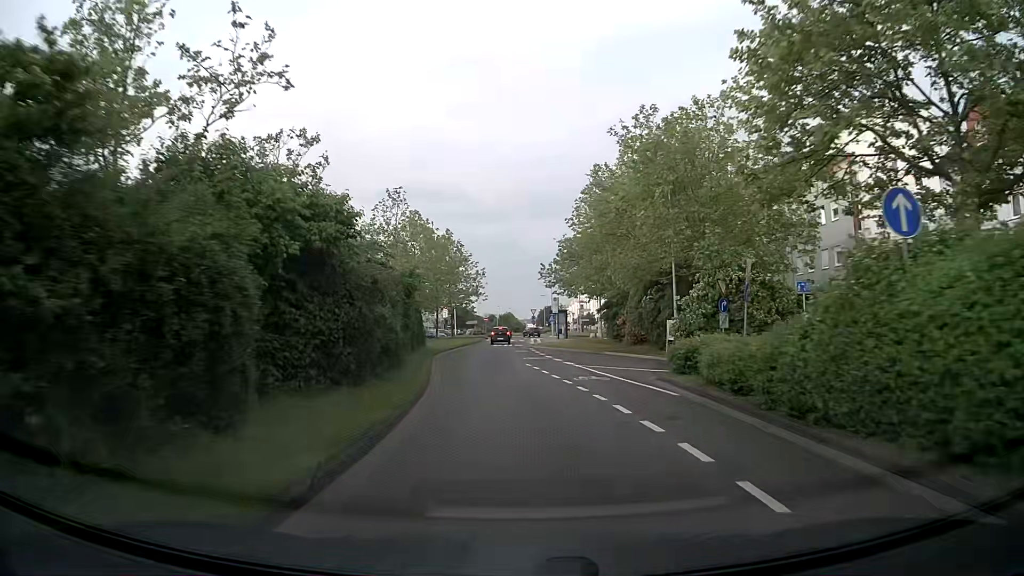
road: secondary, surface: asphalt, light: Day
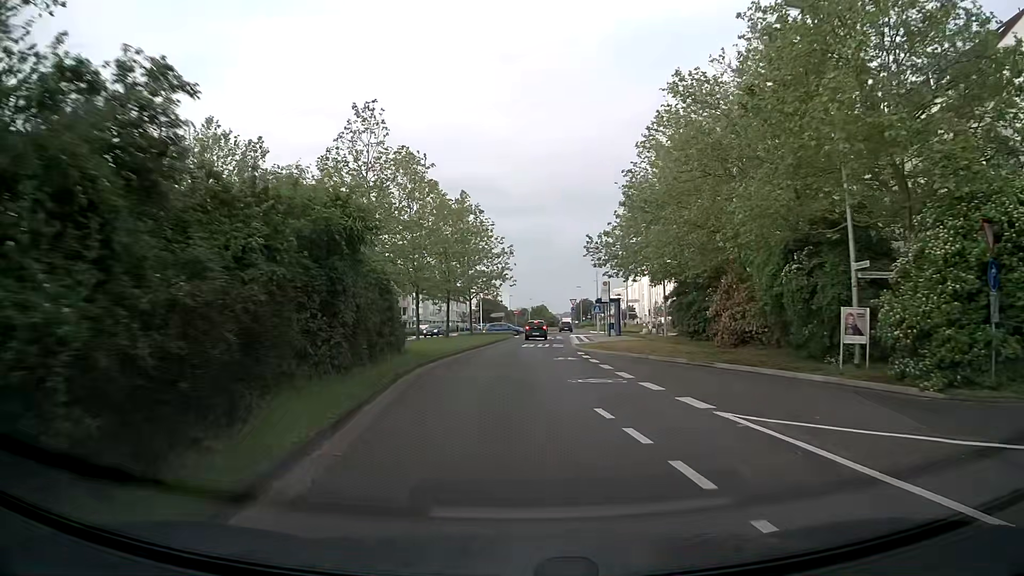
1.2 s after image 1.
(-0.3, +15.4) m; -2°
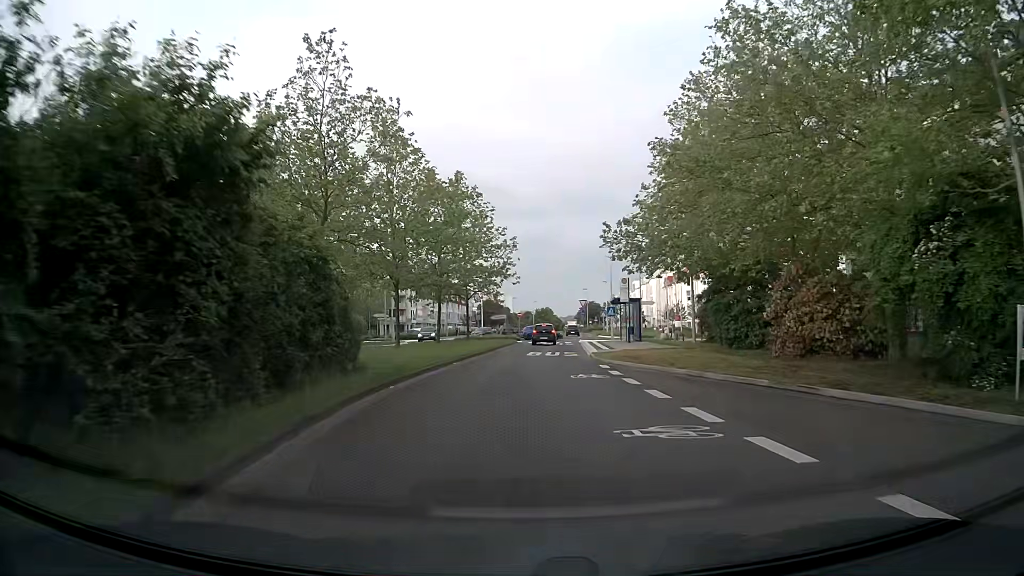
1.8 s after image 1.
(-0.1, +7.0) m; -1°
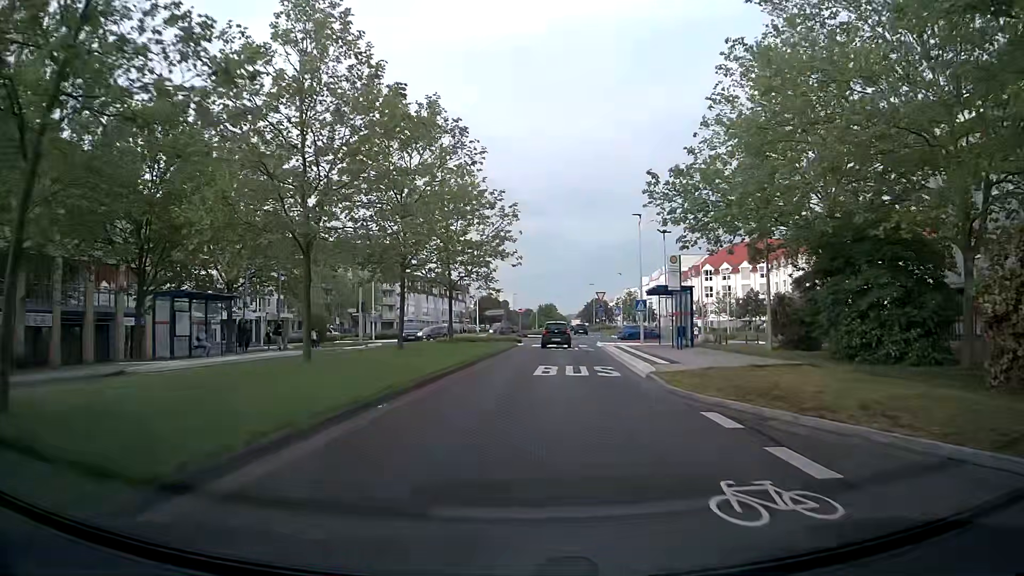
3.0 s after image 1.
(0.0, +12.7) m; 0°
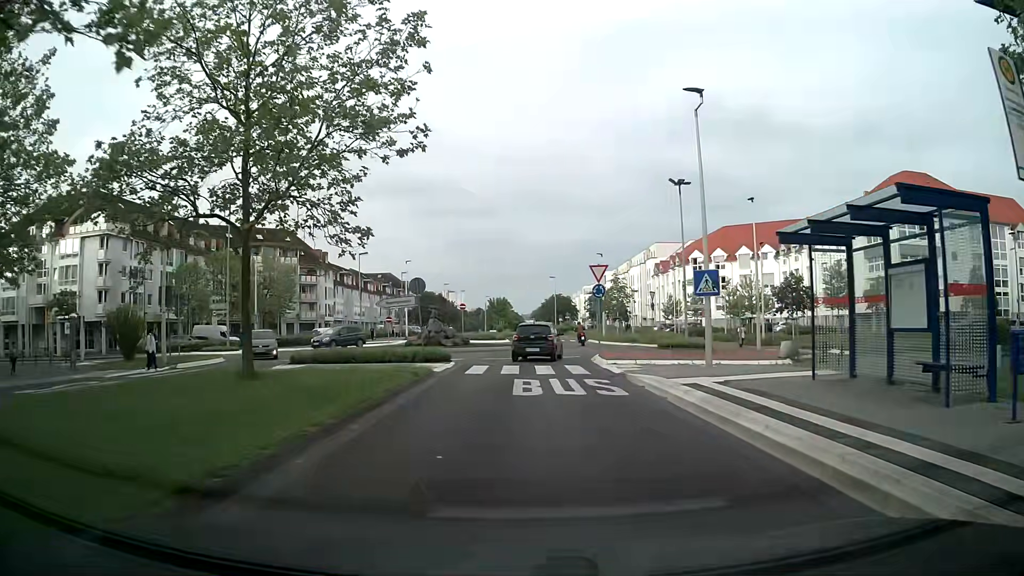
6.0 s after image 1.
(+1.0, +22.3) m; +3°
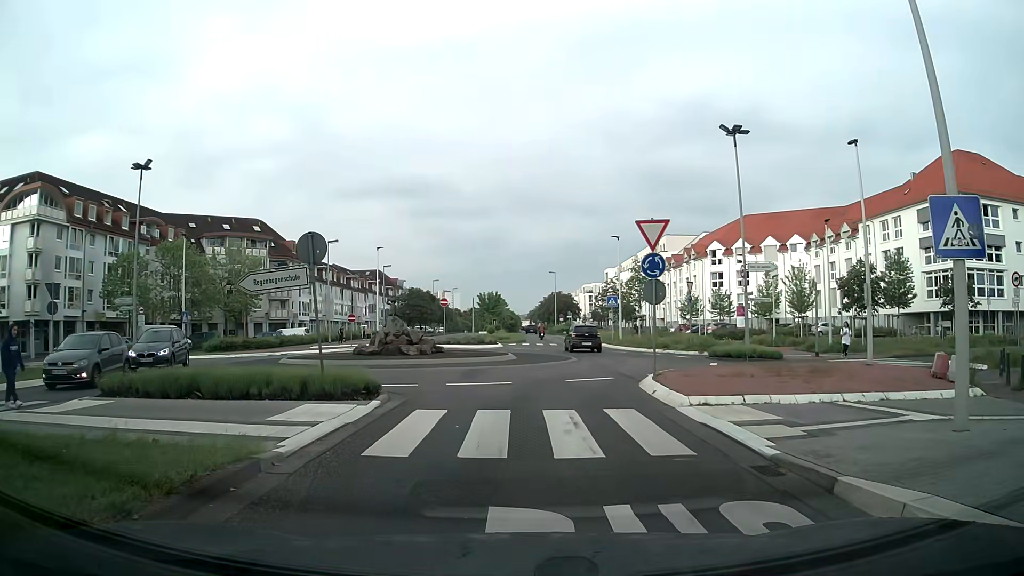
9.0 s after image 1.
(+0.3, +11.6) m; 0°
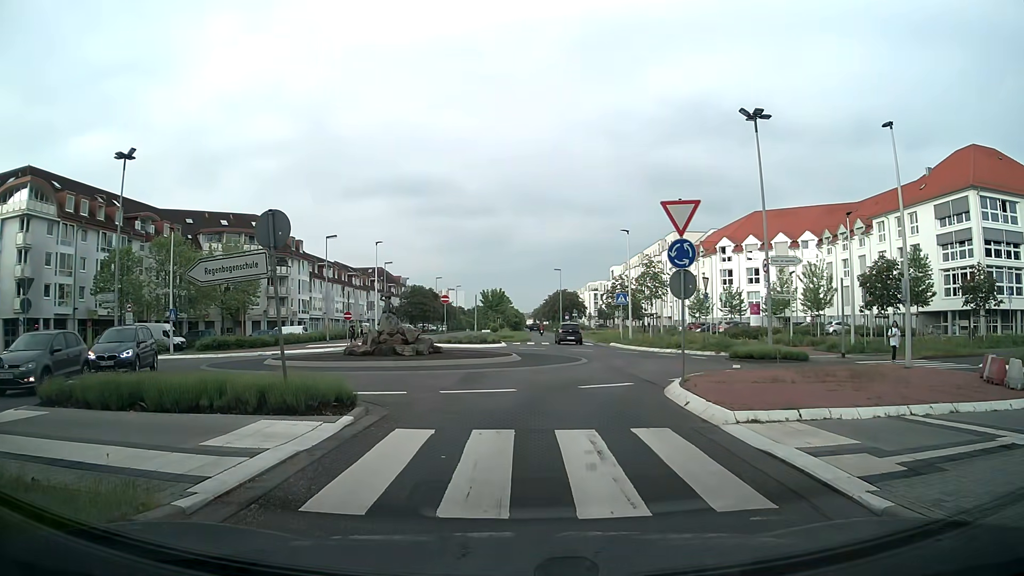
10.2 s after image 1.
(0.0, +2.1) m; +1°
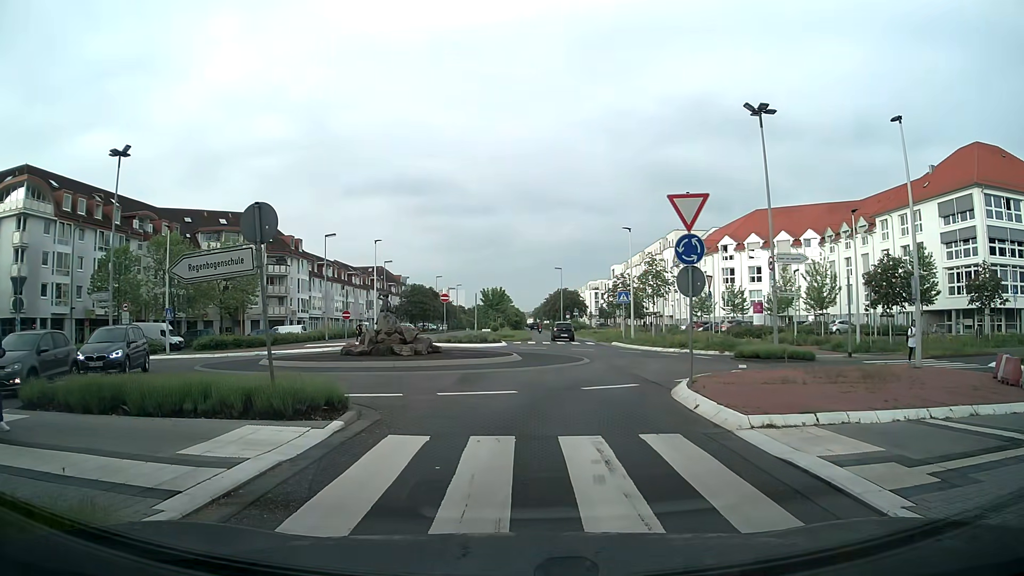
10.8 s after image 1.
(0.0, +0.5) m; 0°
